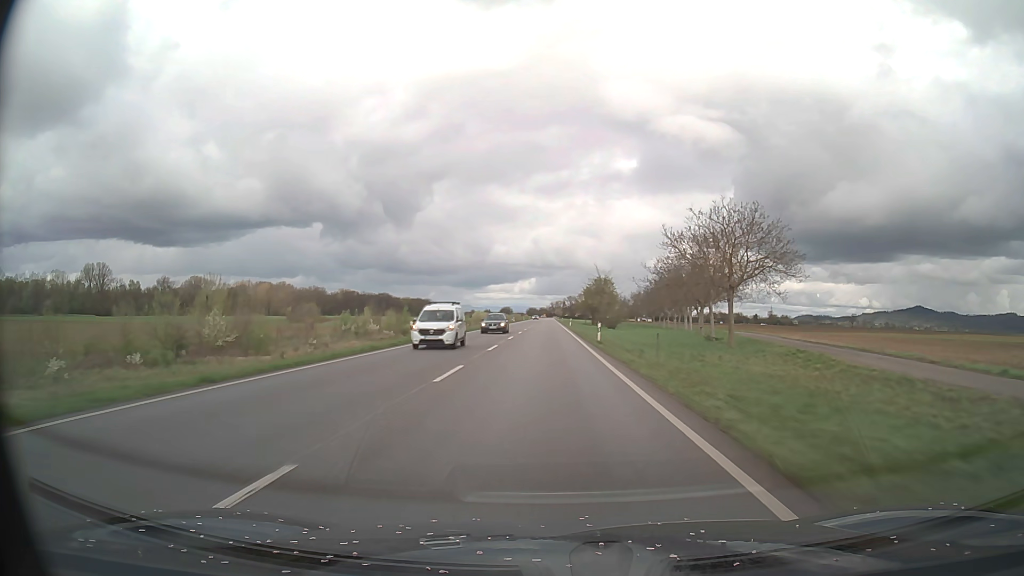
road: primary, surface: asphalt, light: Day
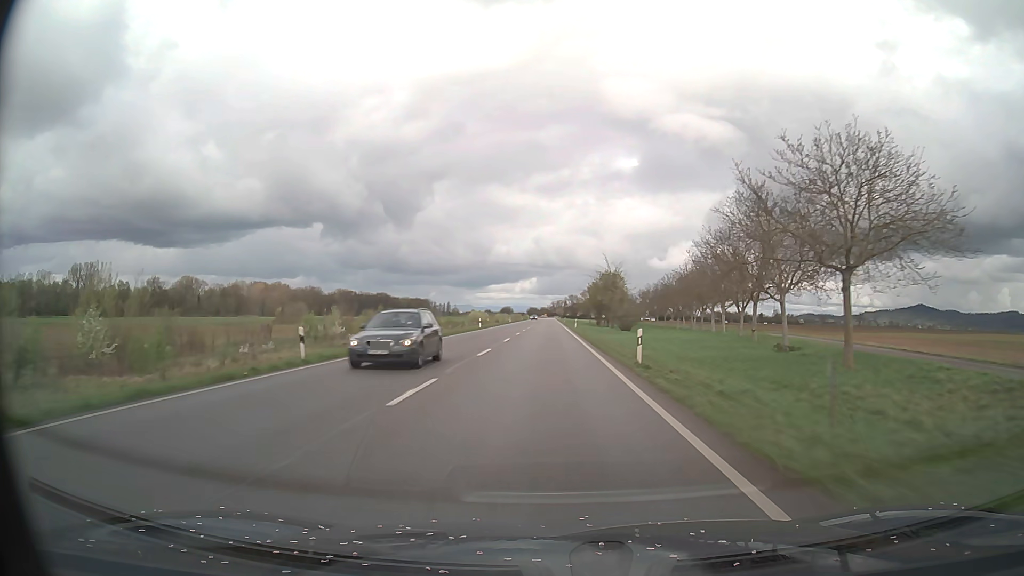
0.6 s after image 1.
(0.0, +15.6) m; 0°
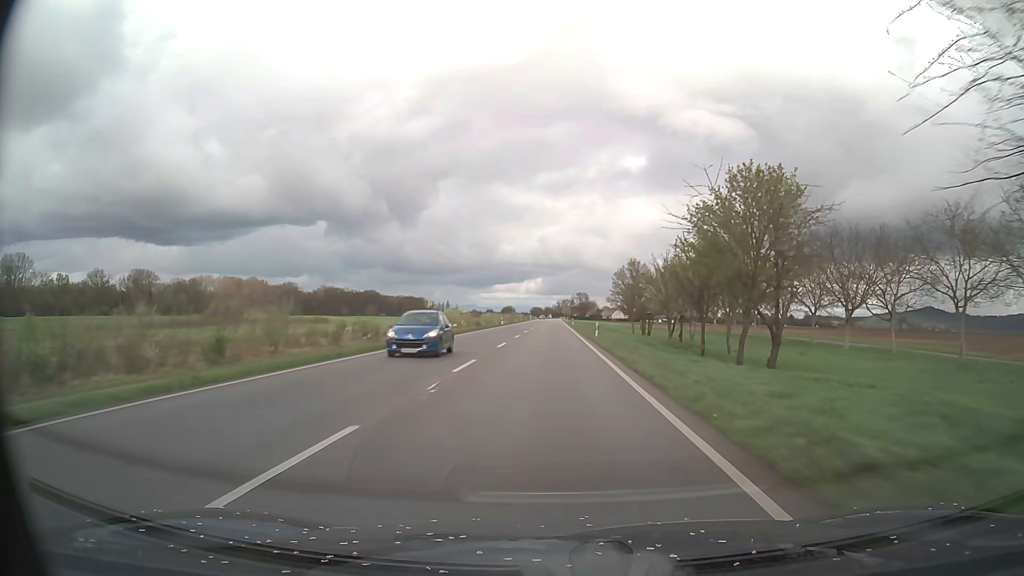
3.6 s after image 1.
(-0.3, +78.1) m; 0°
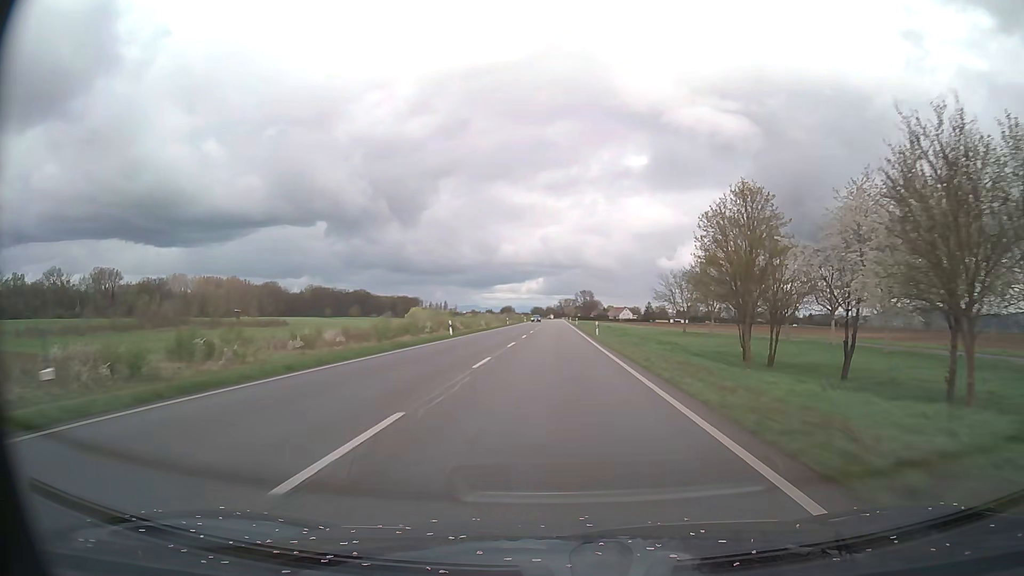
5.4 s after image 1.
(-0.1, +46.9) m; 0°
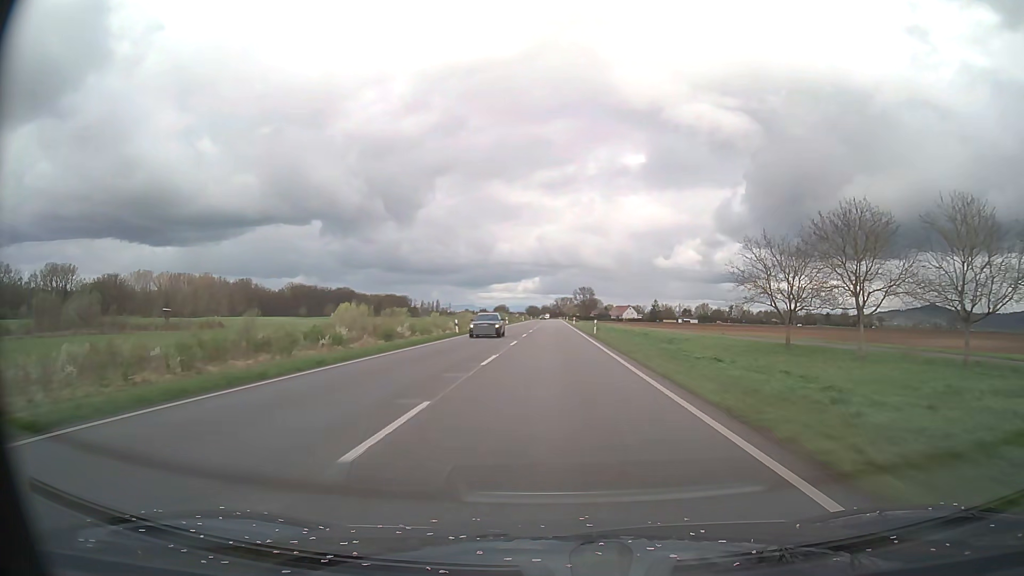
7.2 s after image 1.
(+0.2, +46.9) m; 0°
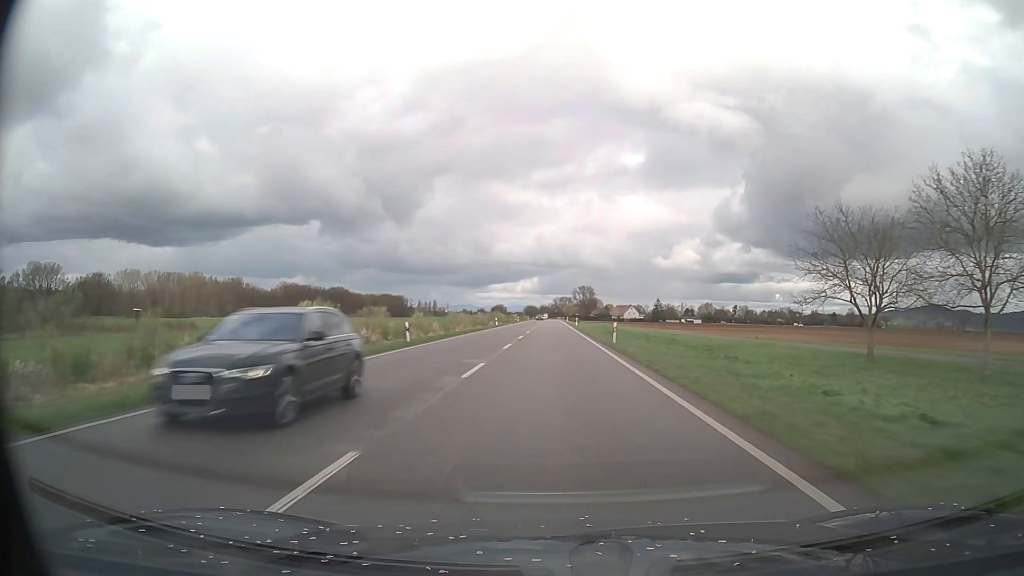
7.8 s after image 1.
(0.0, +15.6) m; 0°
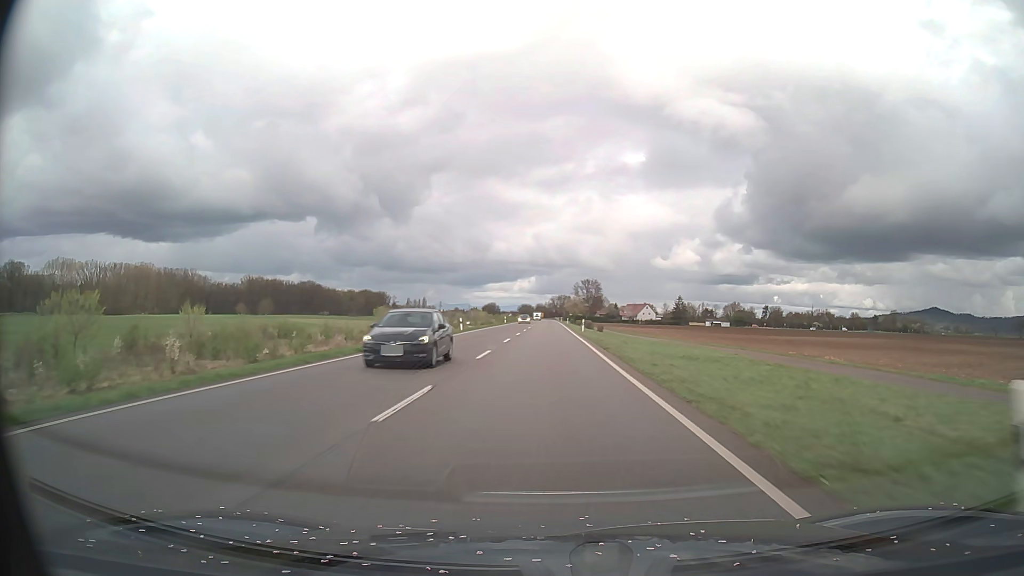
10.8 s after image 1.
(+0.2, +78.2) m; 0°
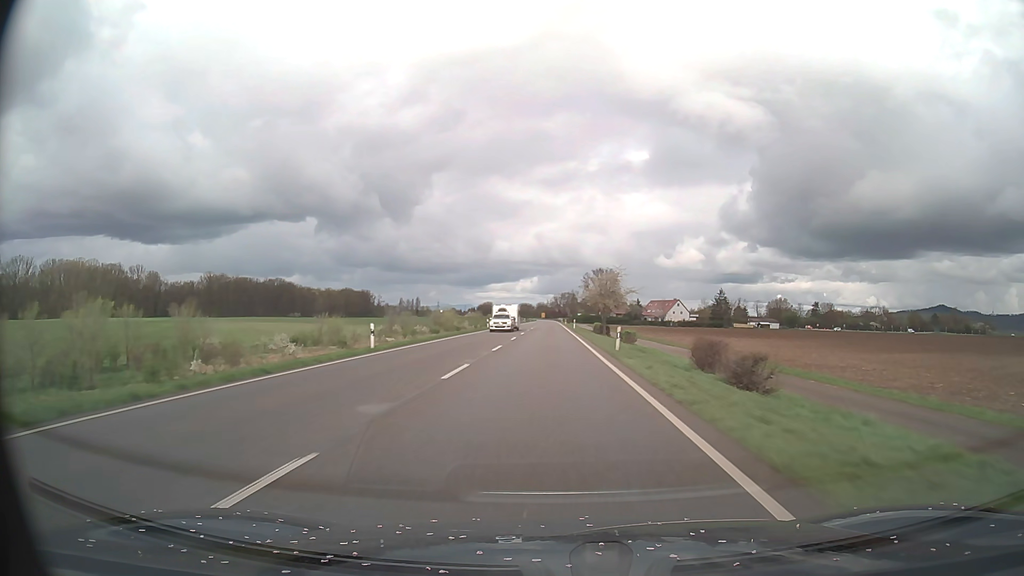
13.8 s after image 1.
(0.0, +78.2) m; 0°
(0, +10) (0, +20) (0, +30) (0, +40) (0, +50) (0, +60) (0, +70) (0, +80) (0, +90) (0, +100) m
